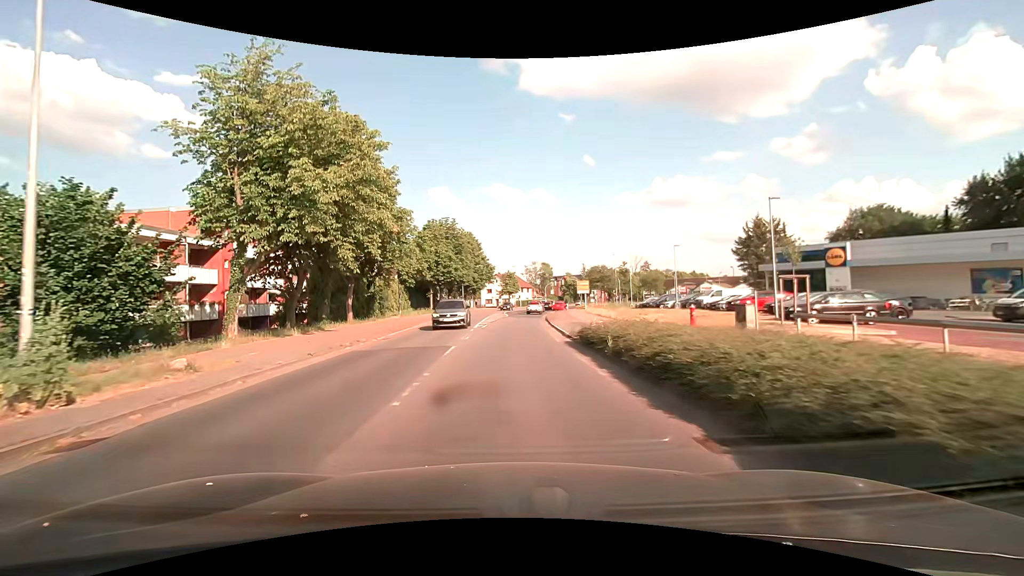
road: tertiary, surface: asphalt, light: Day
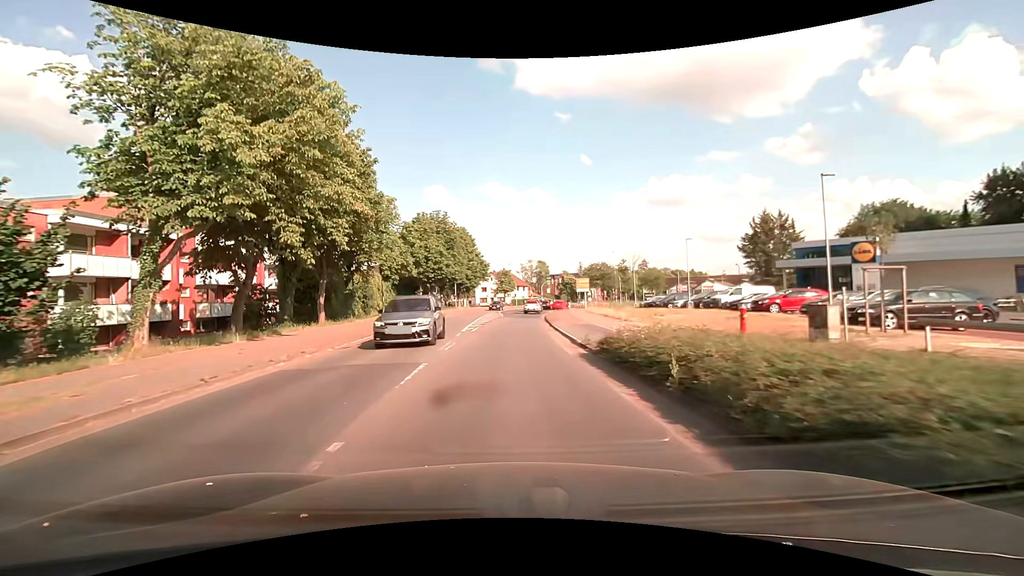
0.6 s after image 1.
(0.0, +4.7) m; +1°
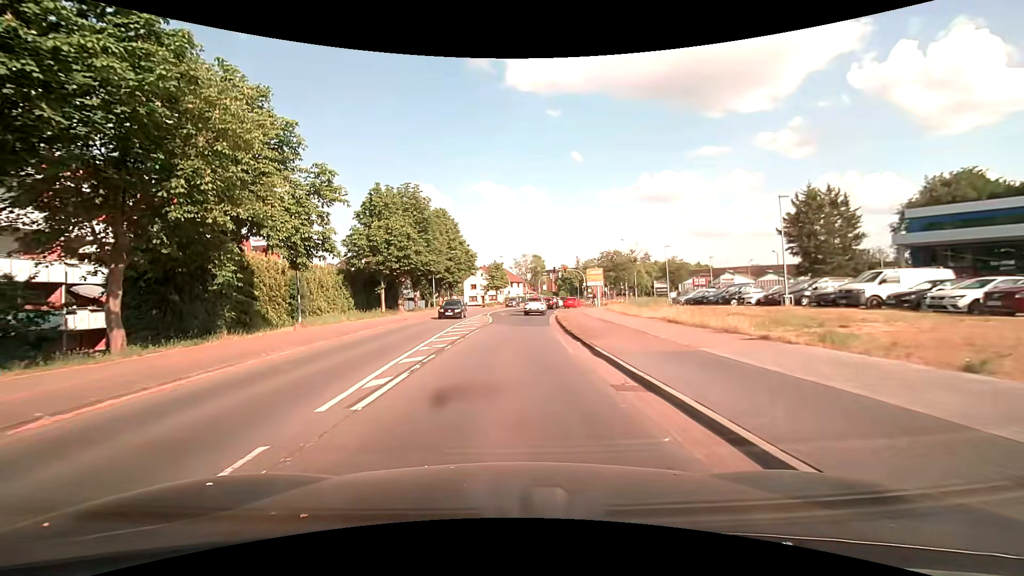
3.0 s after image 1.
(+0.2, +16.6) m; 0°
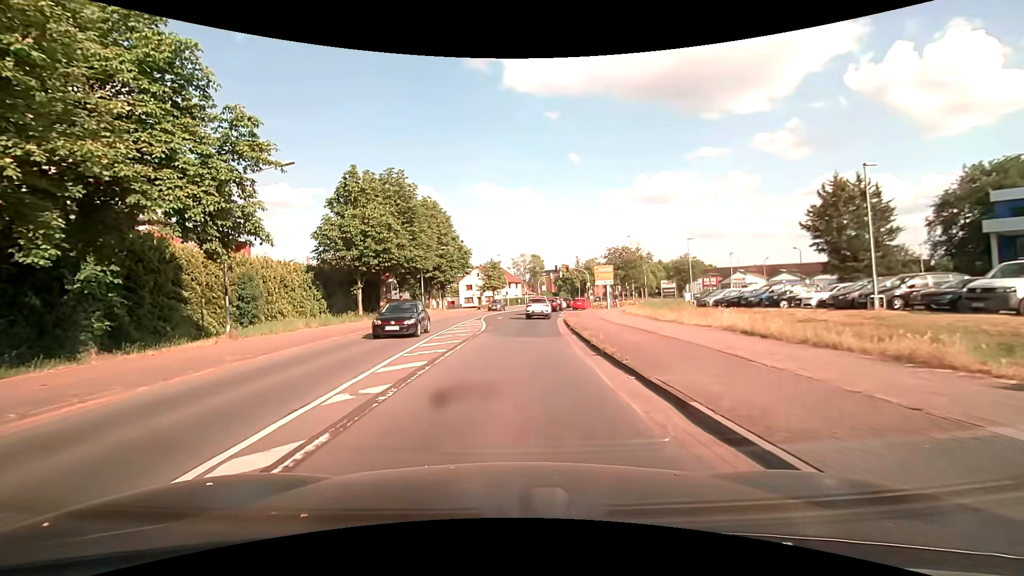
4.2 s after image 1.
(0.0, +6.9) m; 0°
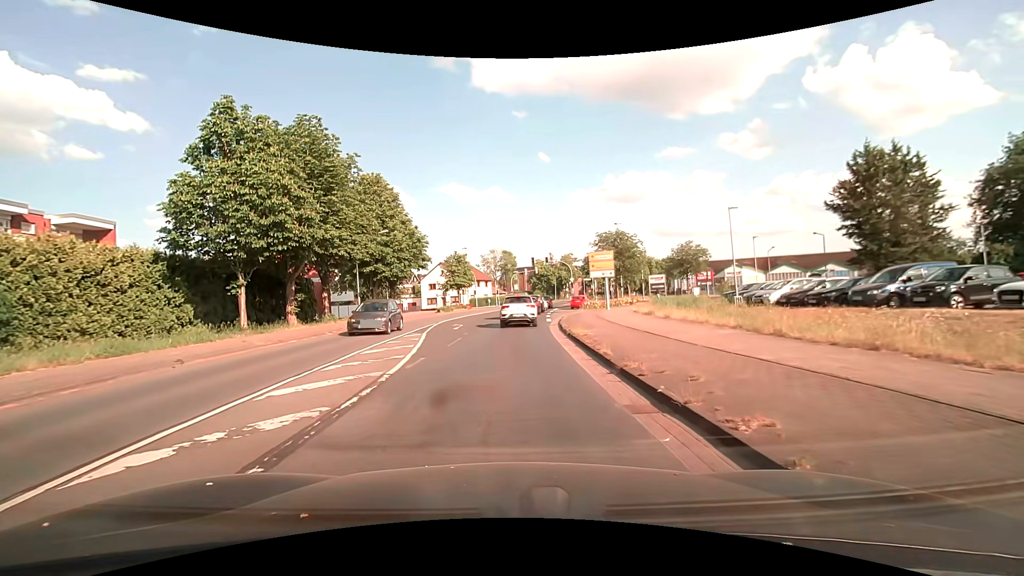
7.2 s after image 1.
(+0.5, +13.9) m; +5°
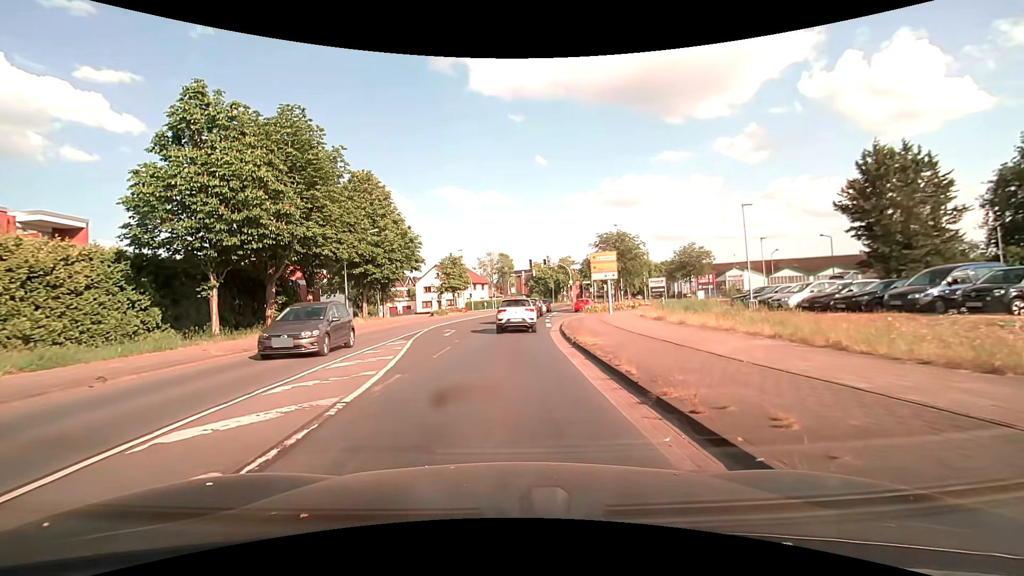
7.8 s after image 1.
(-0.1, +2.2) m; -1°
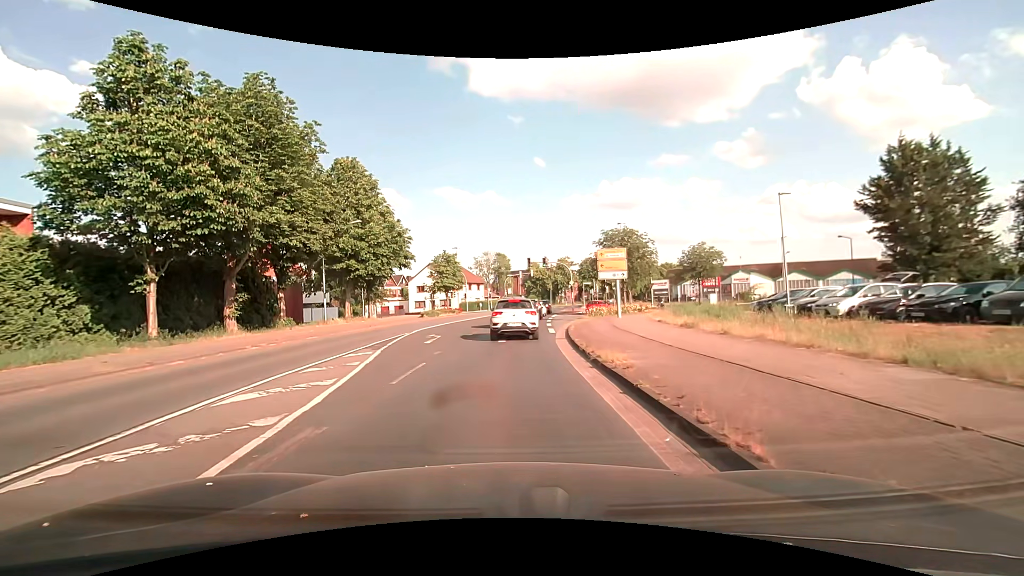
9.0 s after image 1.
(0.0, +4.1) m; +1°
(0, +10) (0, +20) (+1, +30) (+3, +40) (+6, +49) (+11, +58) (+19, +64) (+28, +66) (+38, +66) (+48, +66) m
